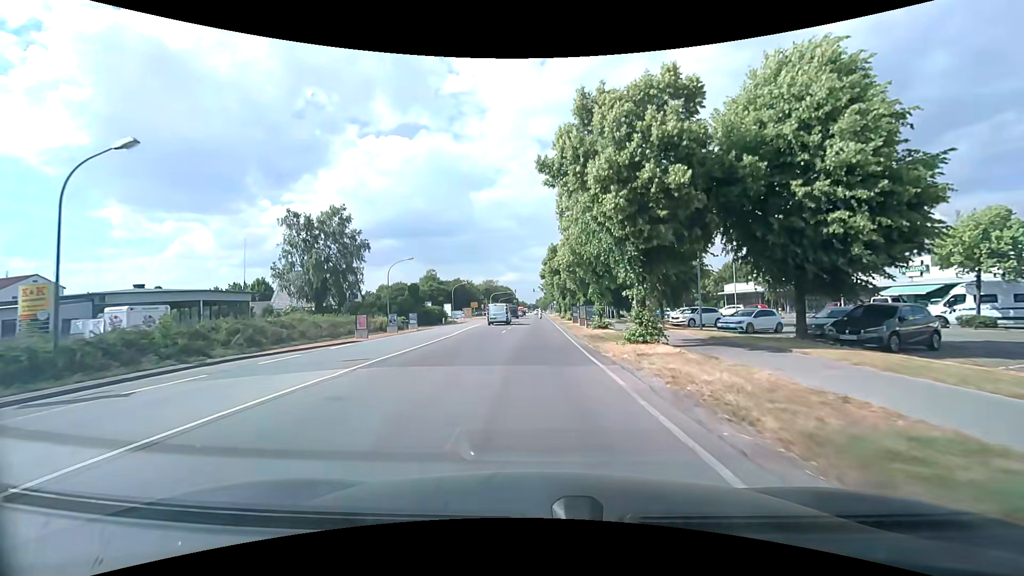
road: secondary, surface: asphalt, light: Day
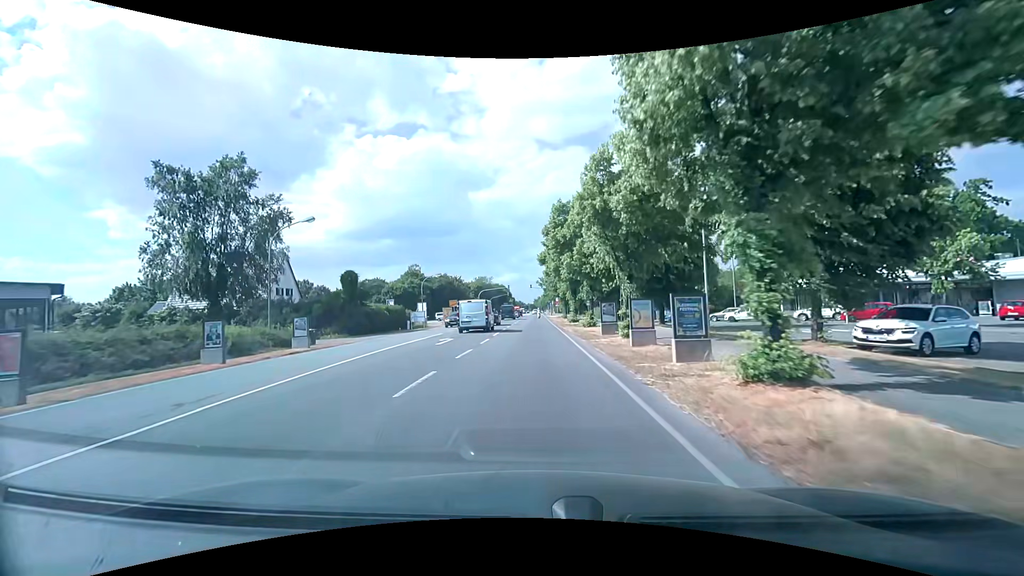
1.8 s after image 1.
(-0.1, +22.2) m; 0°
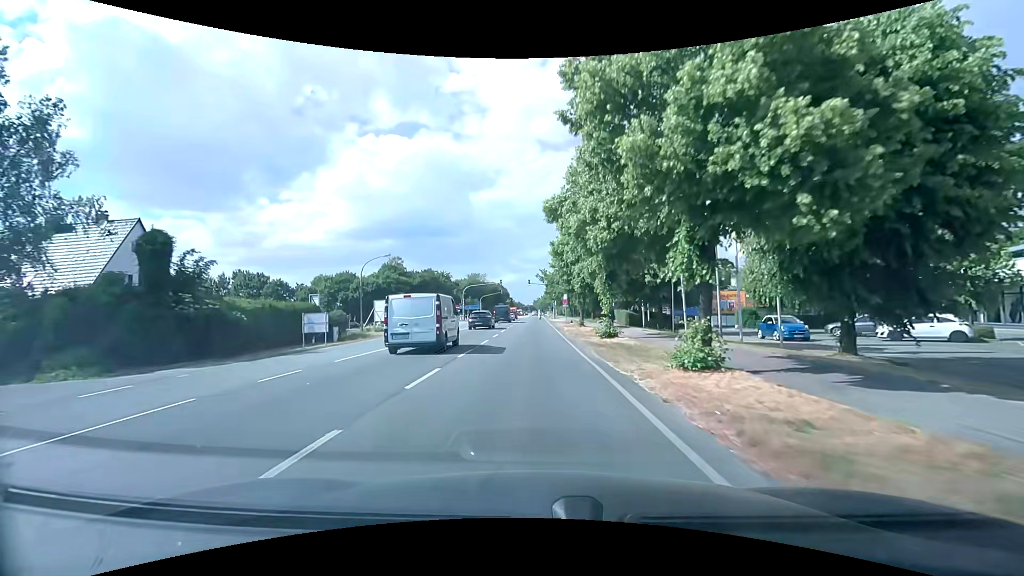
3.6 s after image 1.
(0.0, +23.1) m; 0°
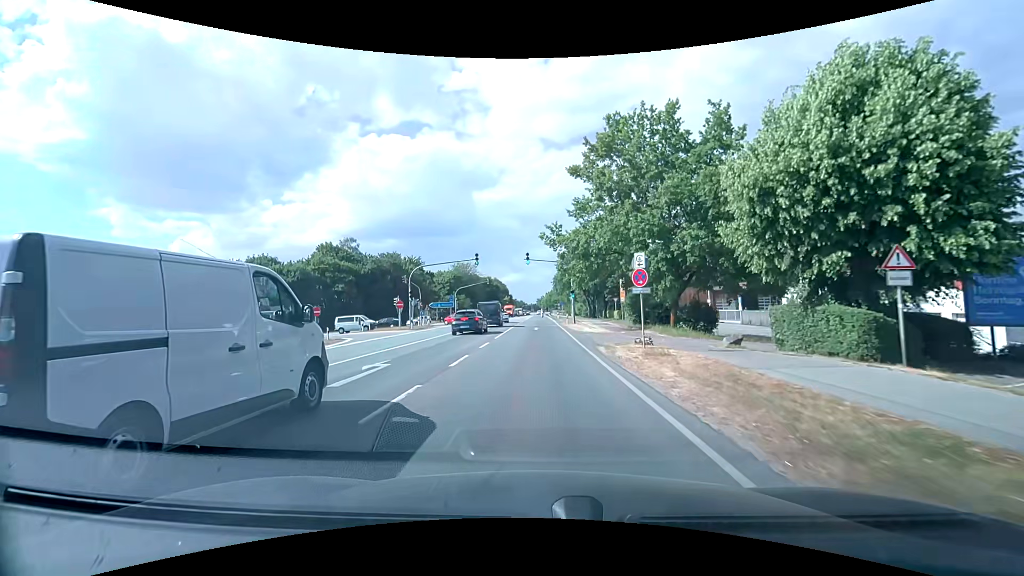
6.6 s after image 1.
(+0.1, +38.5) m; -1°
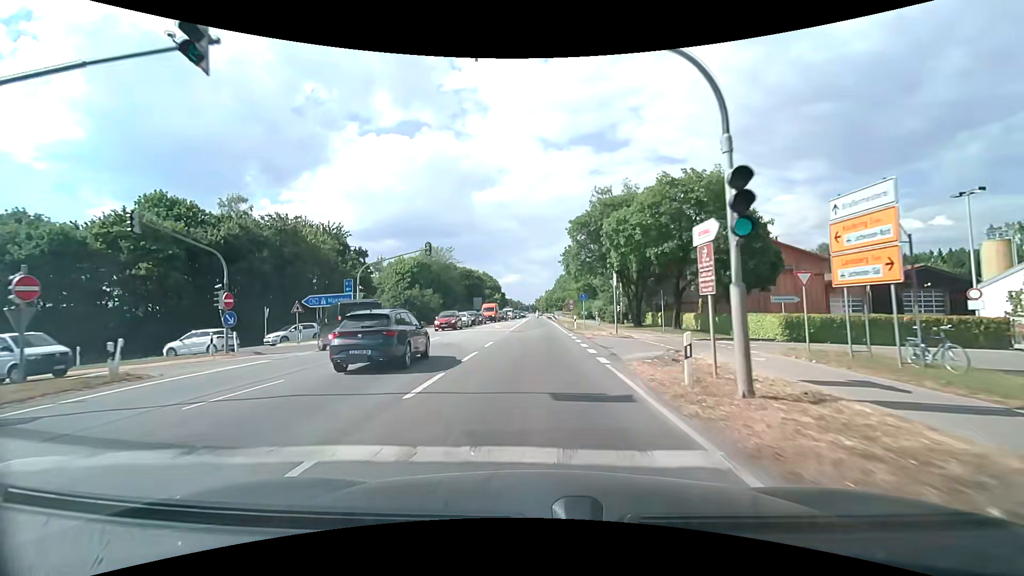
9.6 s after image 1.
(+0.6, +39.5) m; +1°
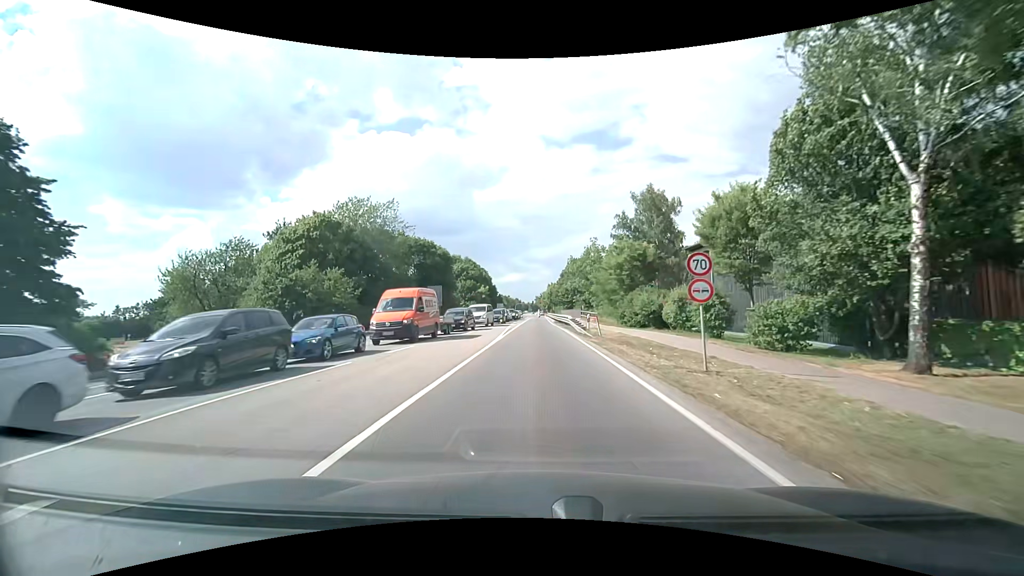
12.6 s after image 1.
(-0.3, +44.0) m; 0°
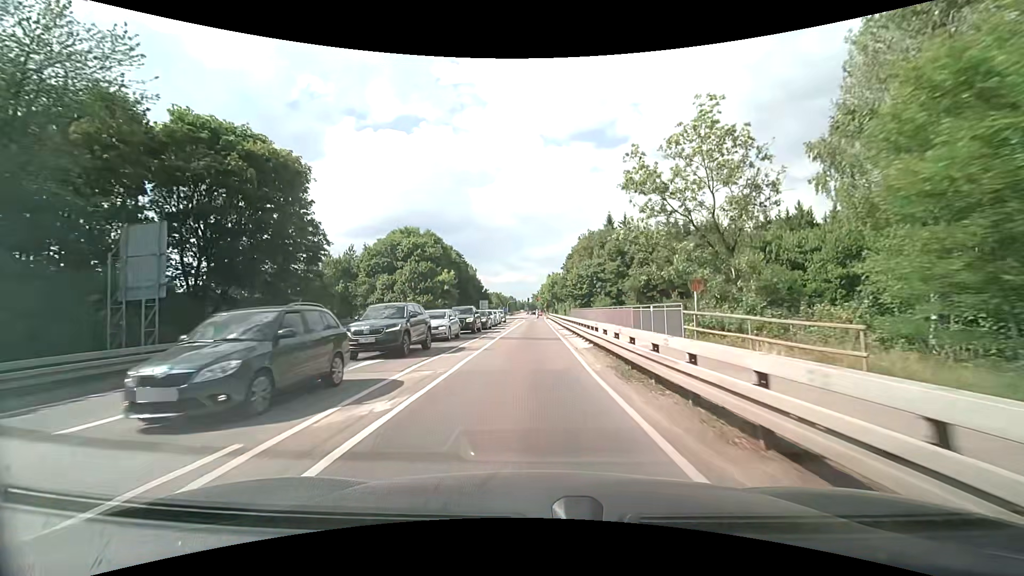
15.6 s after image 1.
(+0.2, +44.0) m; 0°
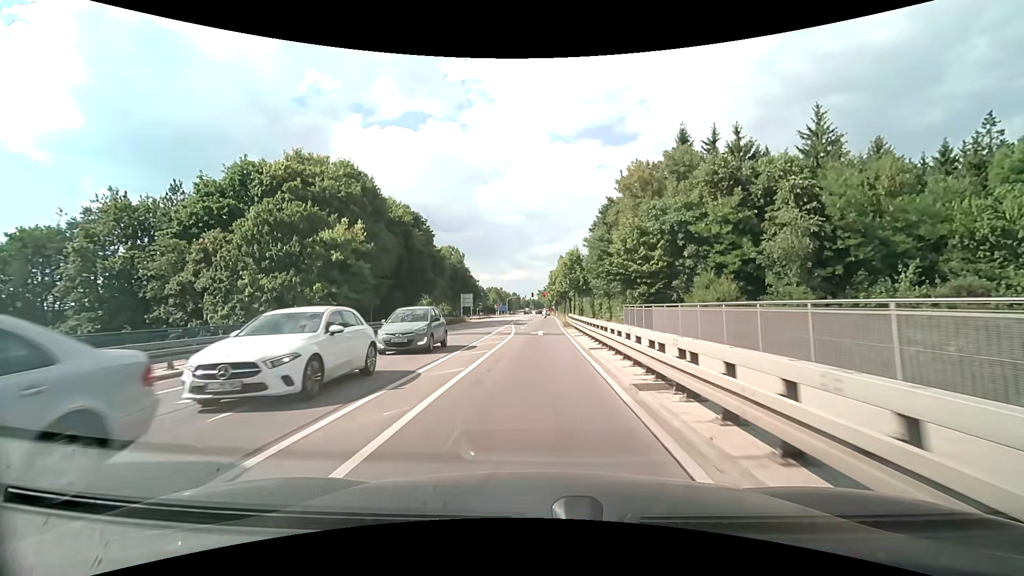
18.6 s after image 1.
(0.0, +40.6) m; 0°
(0, +10) (0, +20) (0, +30) (-1, +40) (-1, +50) (-1, +60) (-2, +70) (-2, +80) (-2, +90) (-2, +100) m
